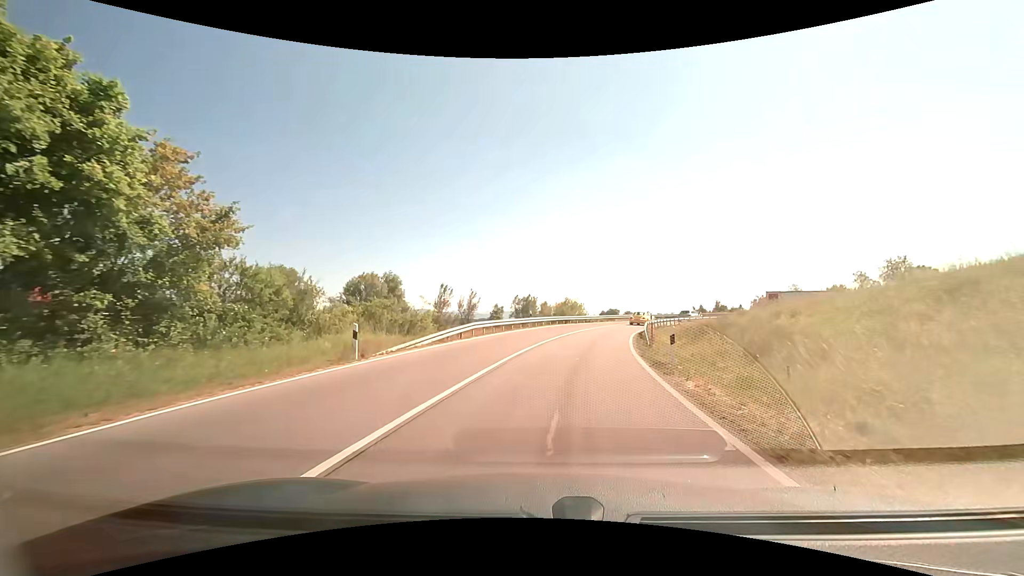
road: primary_link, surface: asphalt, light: Day
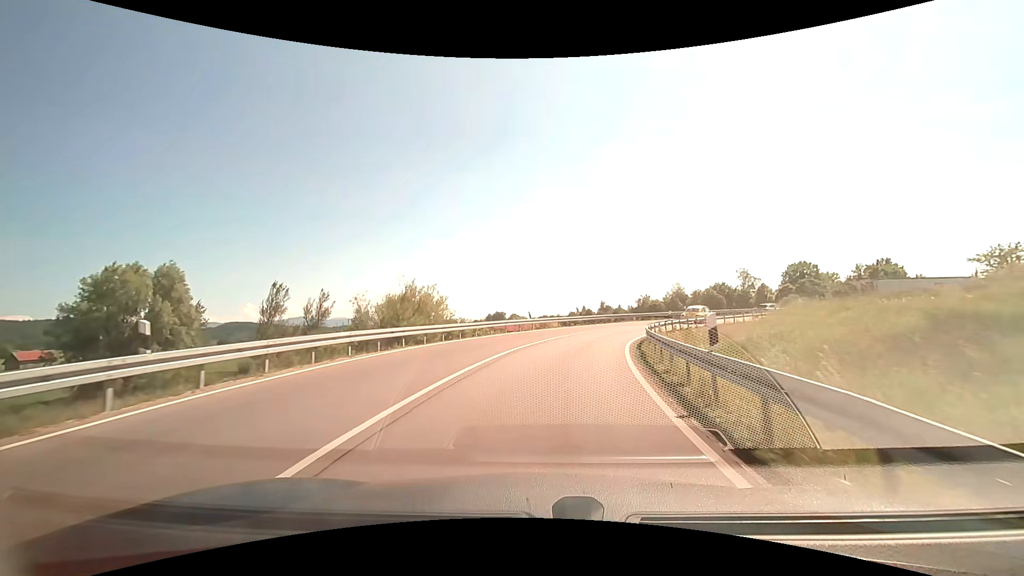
(+4.5, +30.9) m; +15°
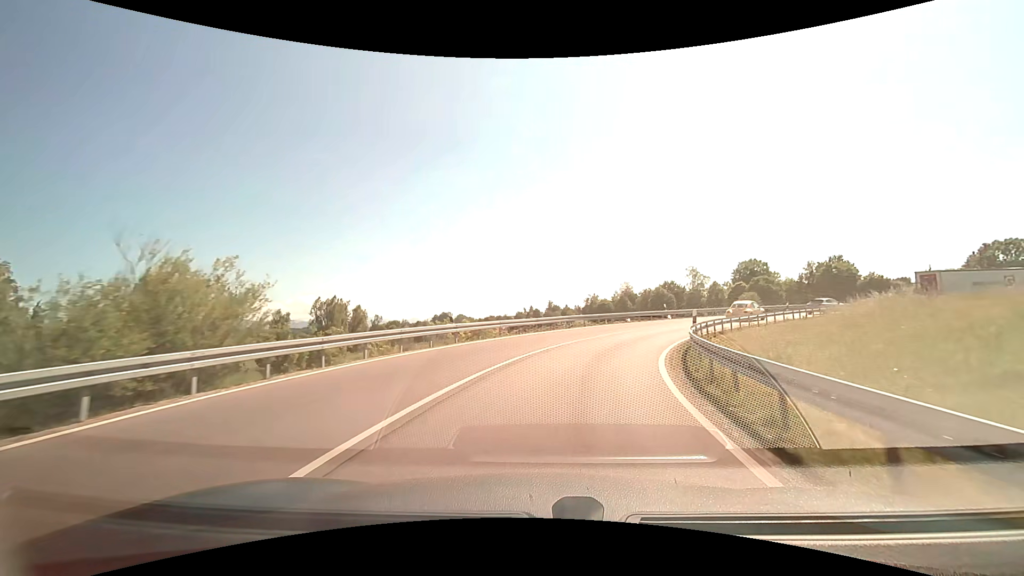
(+0.7, +14.0) m; +6°
